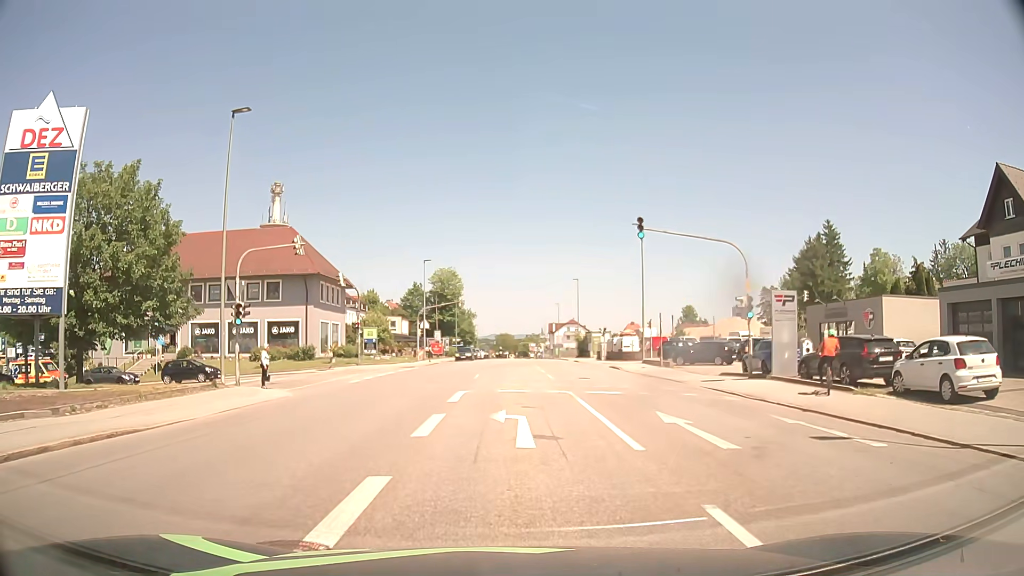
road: tertiary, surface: asphalt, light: Day
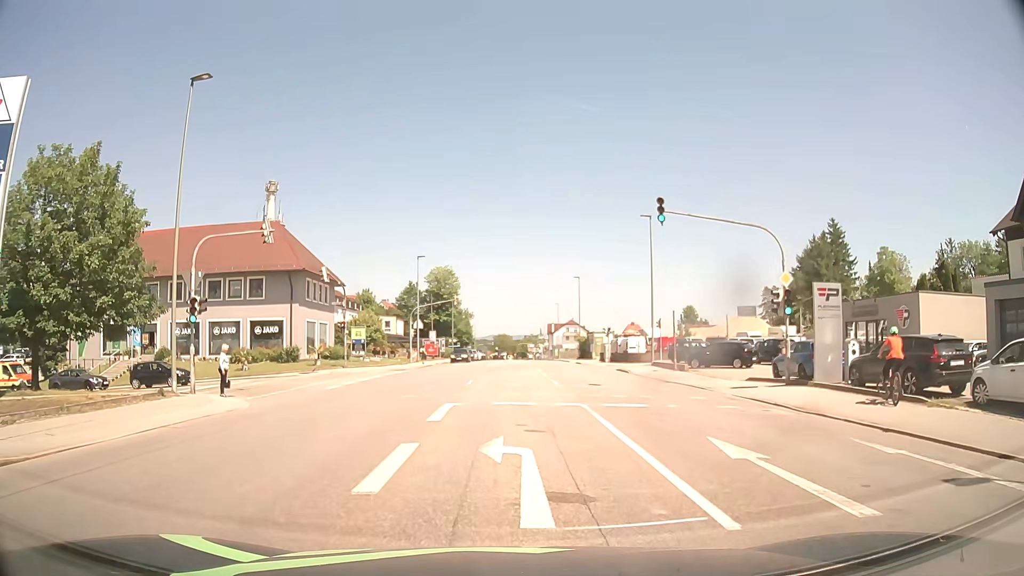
(0.0, +3.7) m; 0°
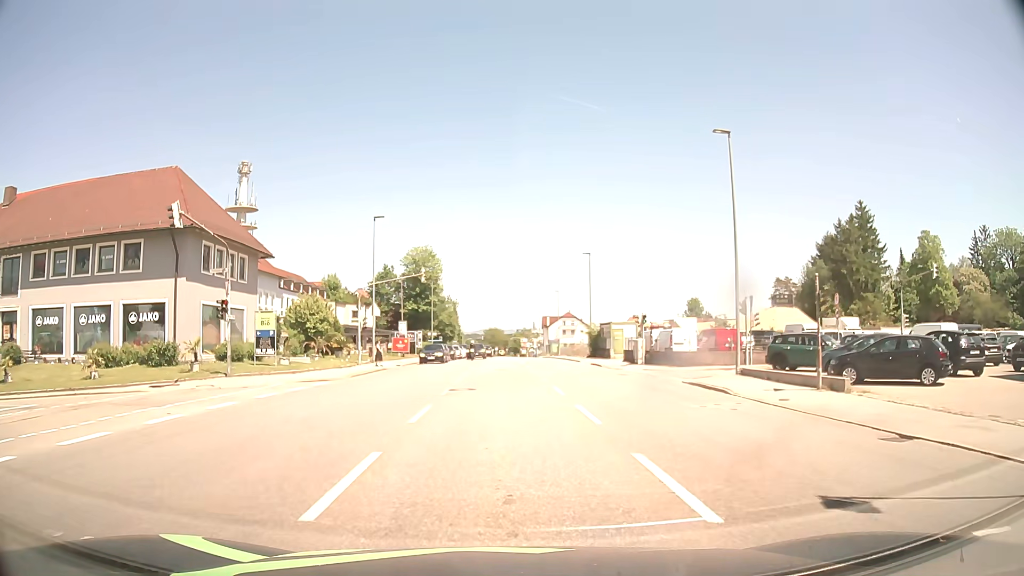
(+0.1, +18.4) m; +1°
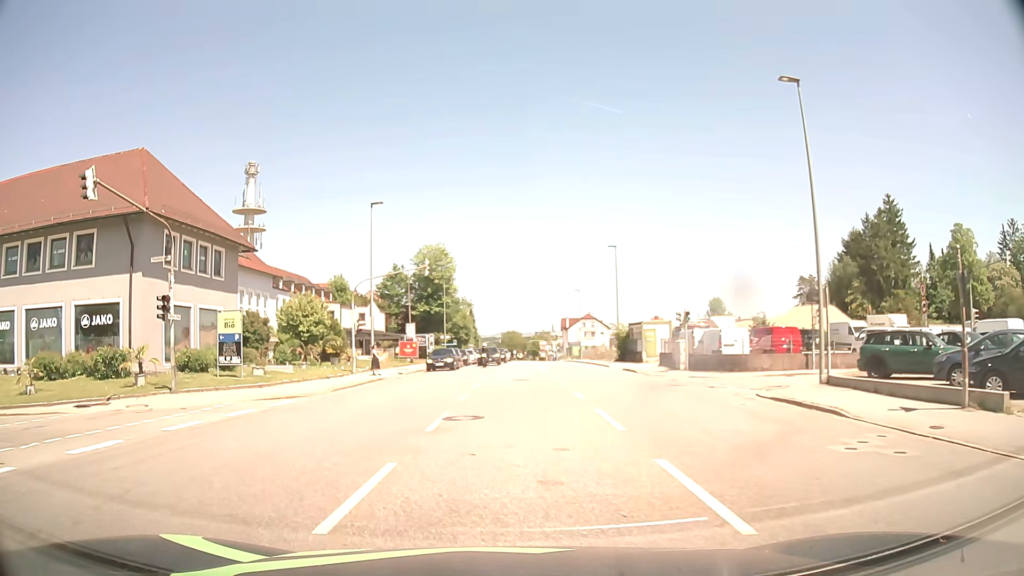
(0.0, +6.2) m; -1°
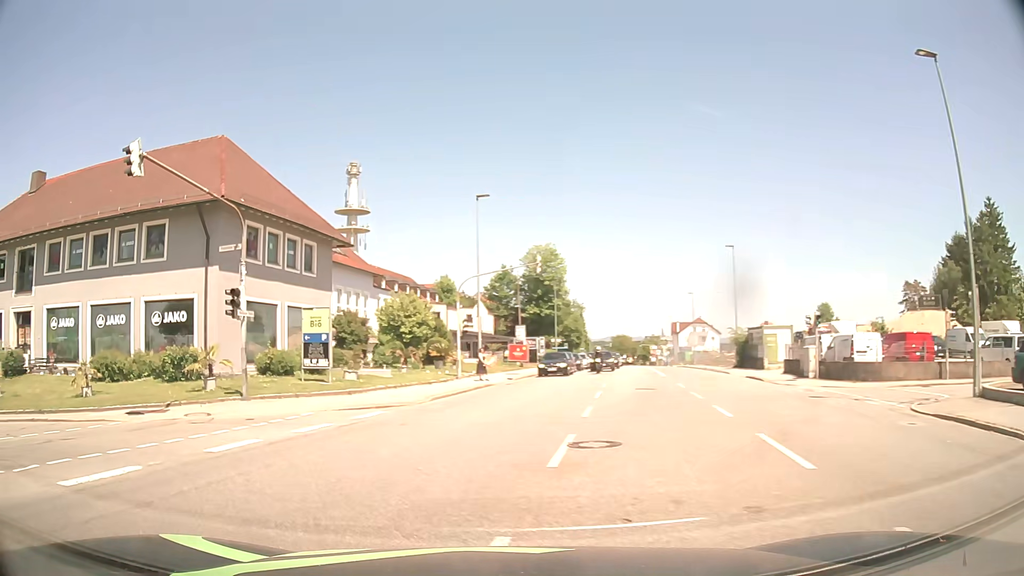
(-0.2, +3.0) m; -8°
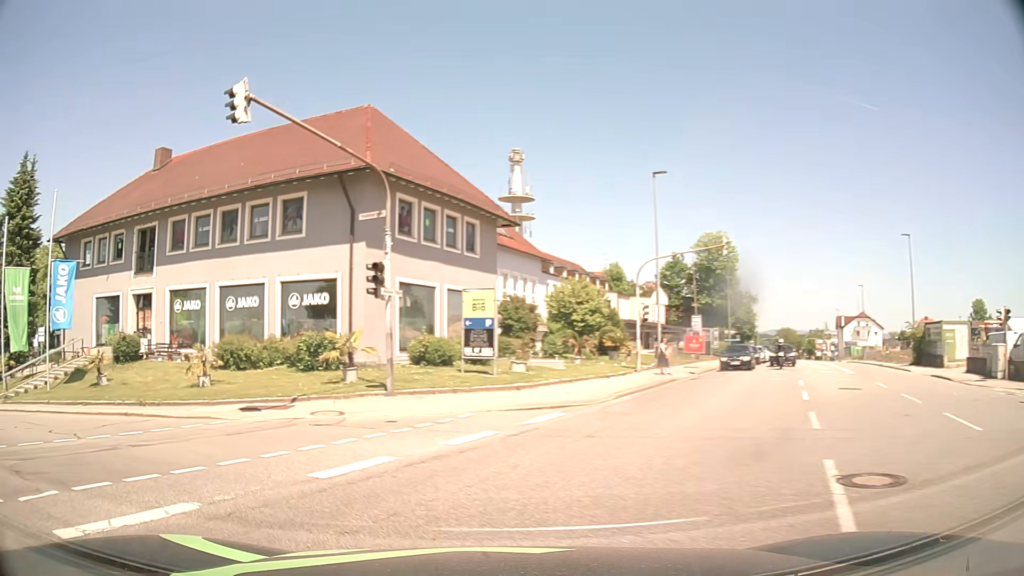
(-0.4, +3.3) m; -13°
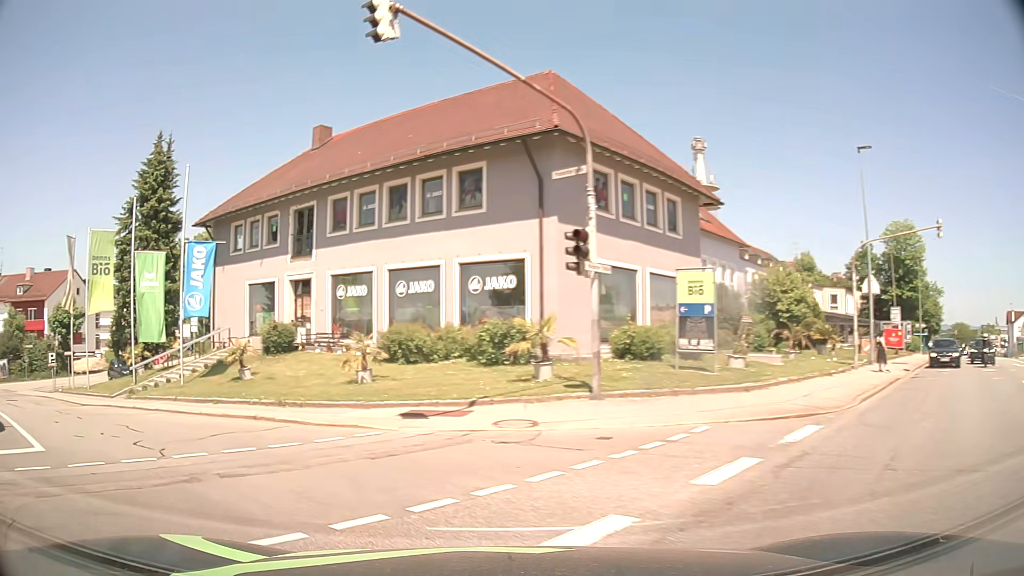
(-0.5, +3.4) m; -16°
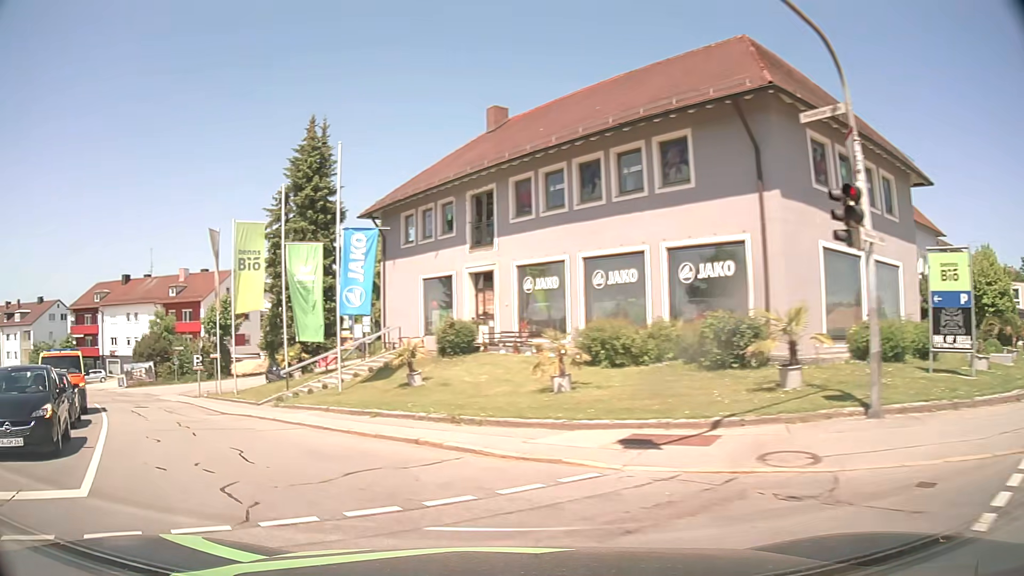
(-0.5, +3.5) m; -15°
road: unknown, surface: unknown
